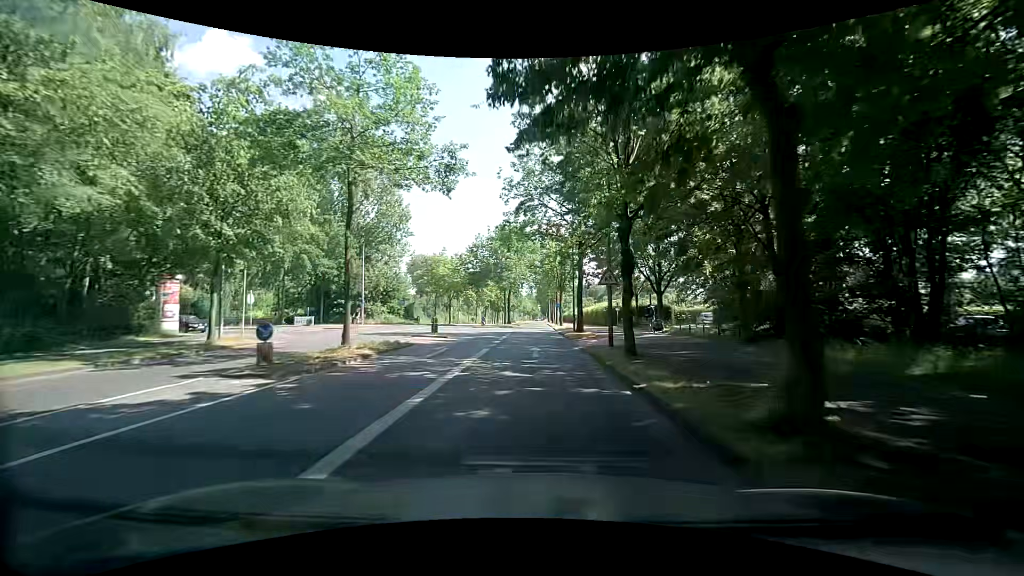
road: secondary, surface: asphalt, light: Day
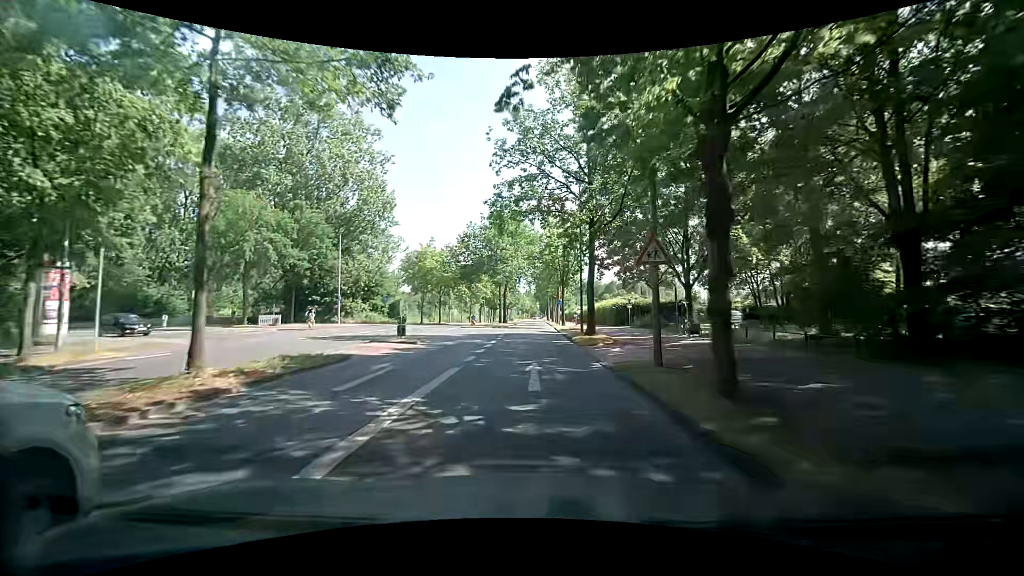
(+0.1, +7.3) m; +1°
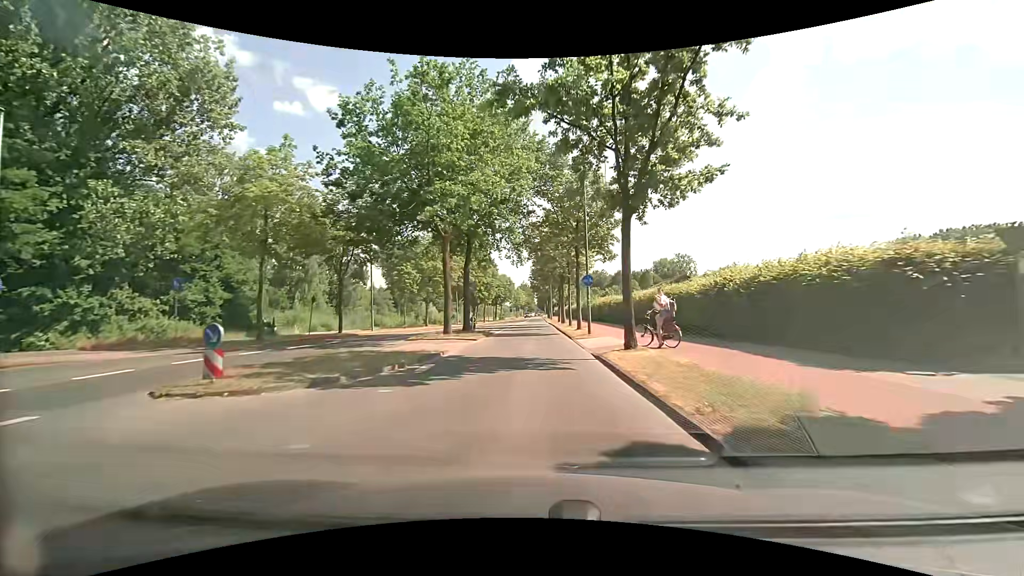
(+0.2, +36.0) m; +1°
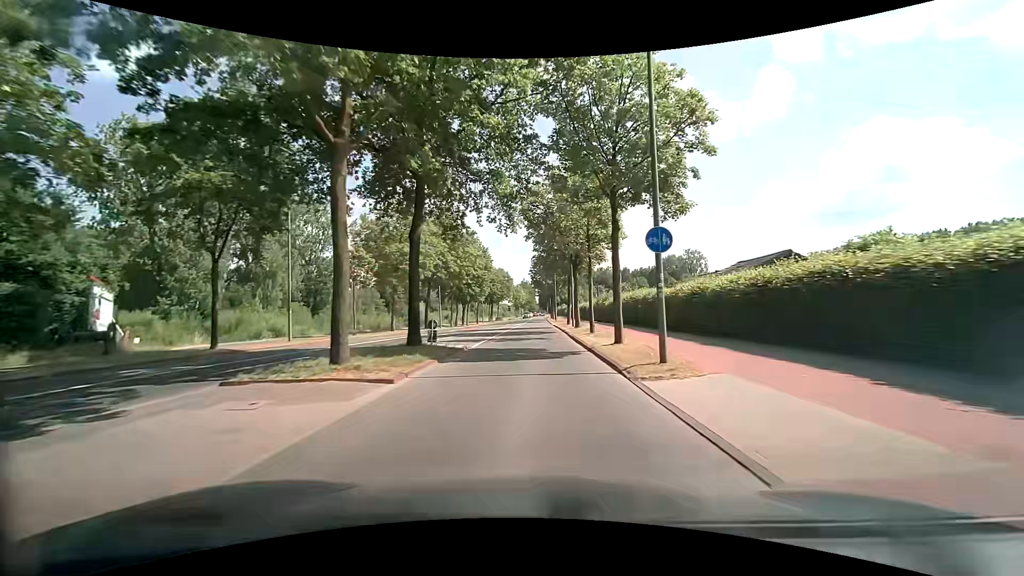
(-0.2, +14.3) m; -1°
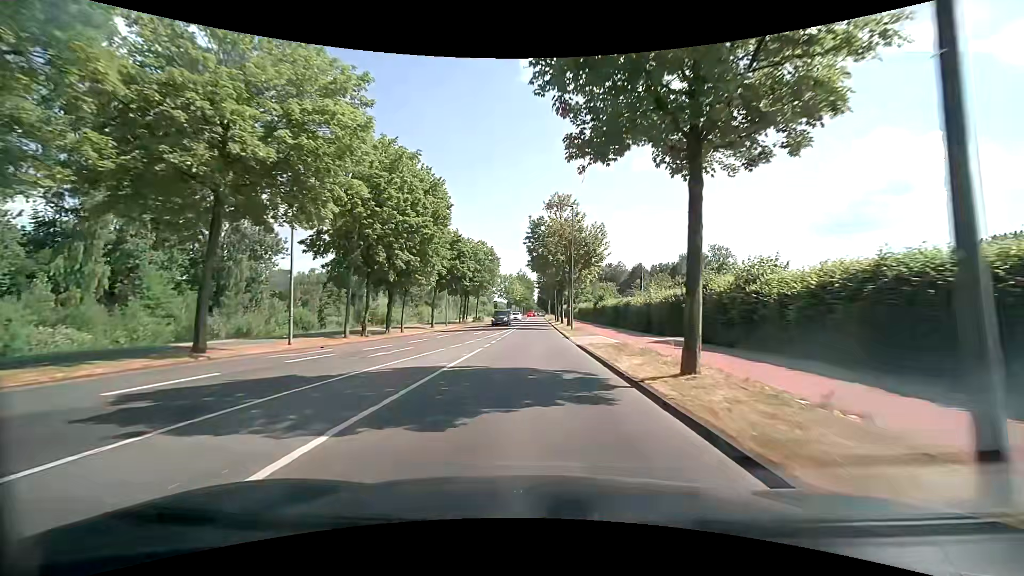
(+0.1, +36.2) m; 0°
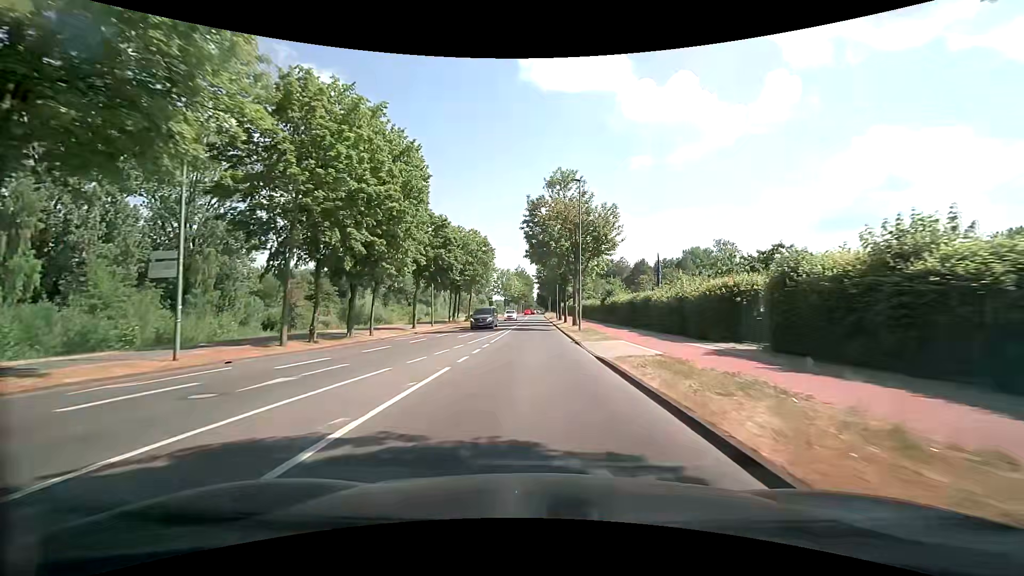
(0.0, +7.4) m; 0°
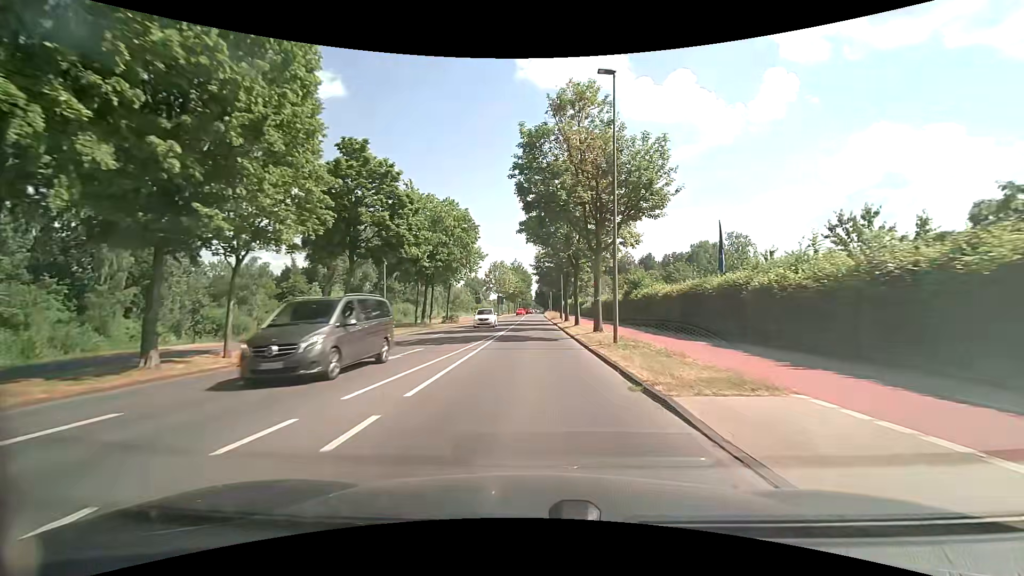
(0.0, +15.0) m; 0°
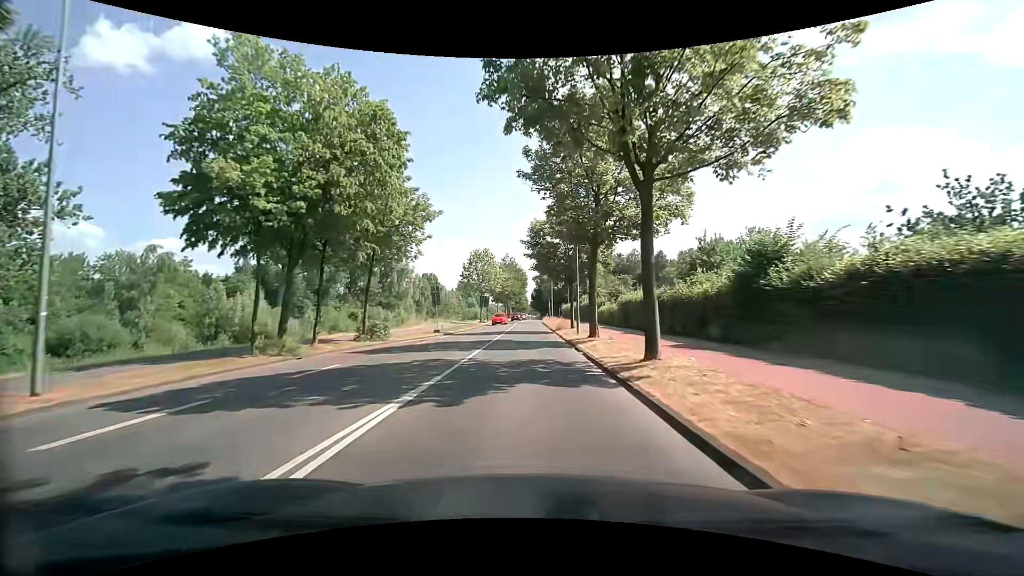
(+0.2, +23.1) m; +1°
(0, +10) (0, +20) (0, +30) (0, +40) (0, +50) (0, +60) (0, +70) (0, +80) (0, +90) (0, +100) m
